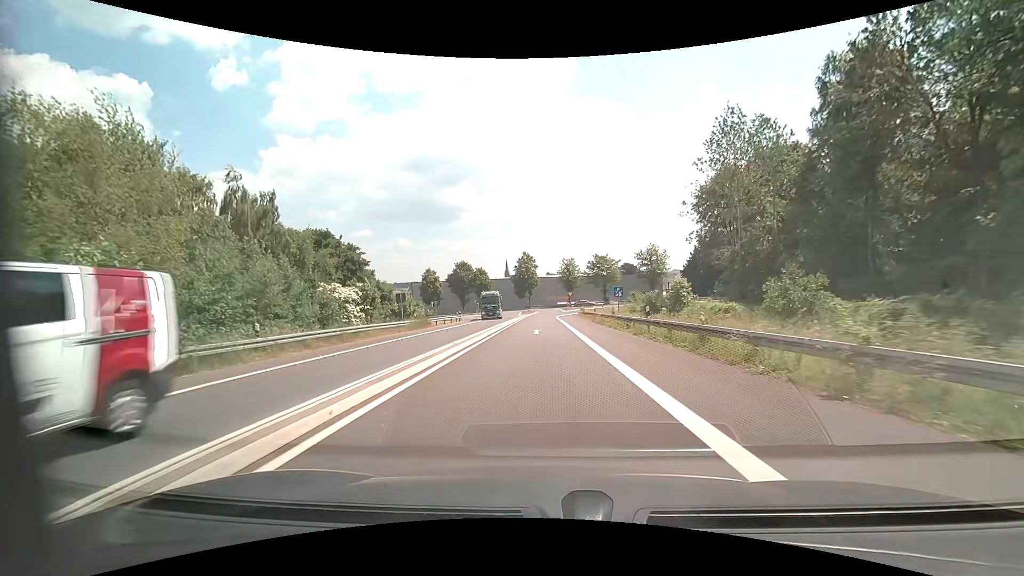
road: motorway_link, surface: asphalt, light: Day
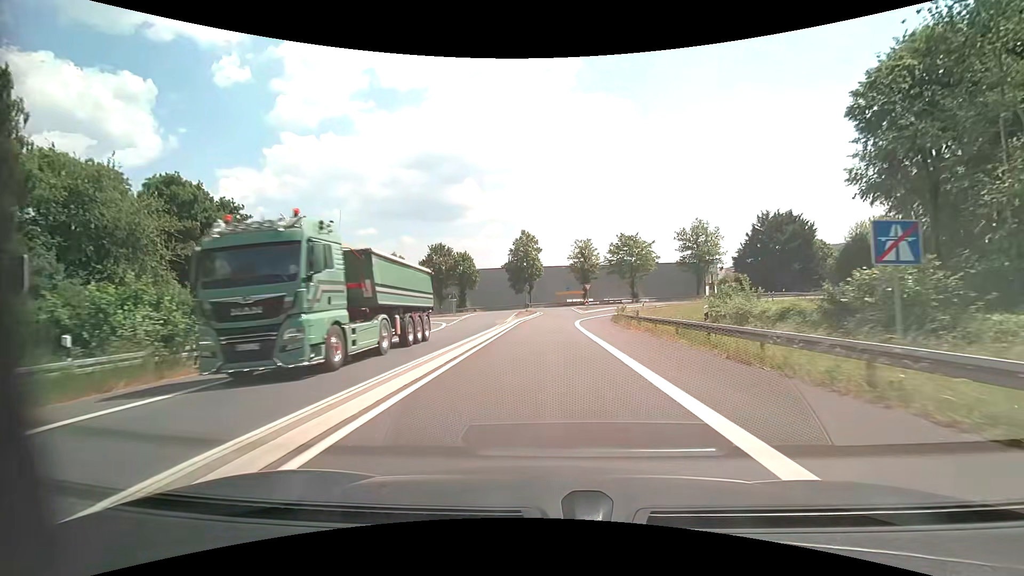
(-0.3, +31.7) m; 0°
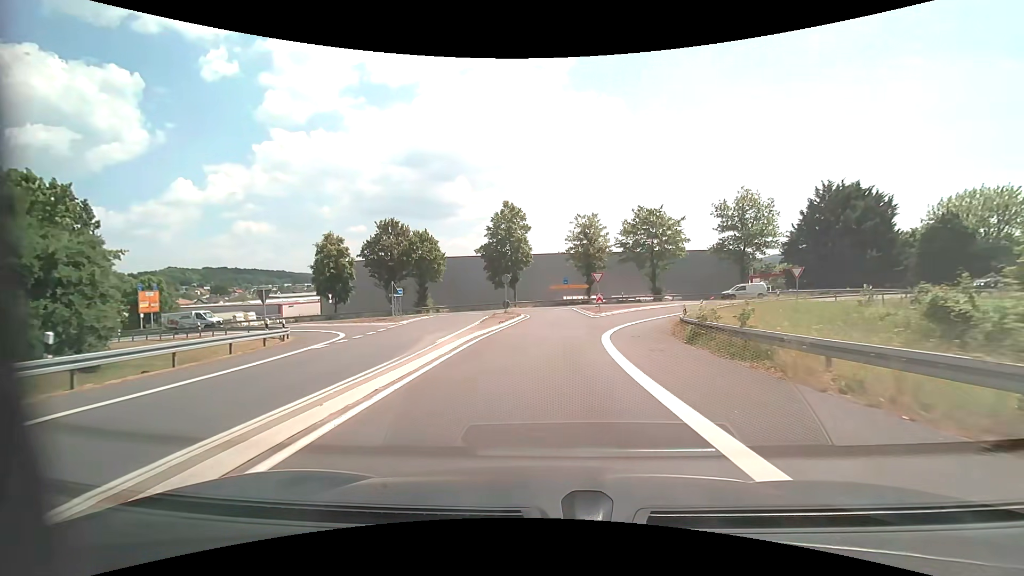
(+0.2, +23.3) m; +1°
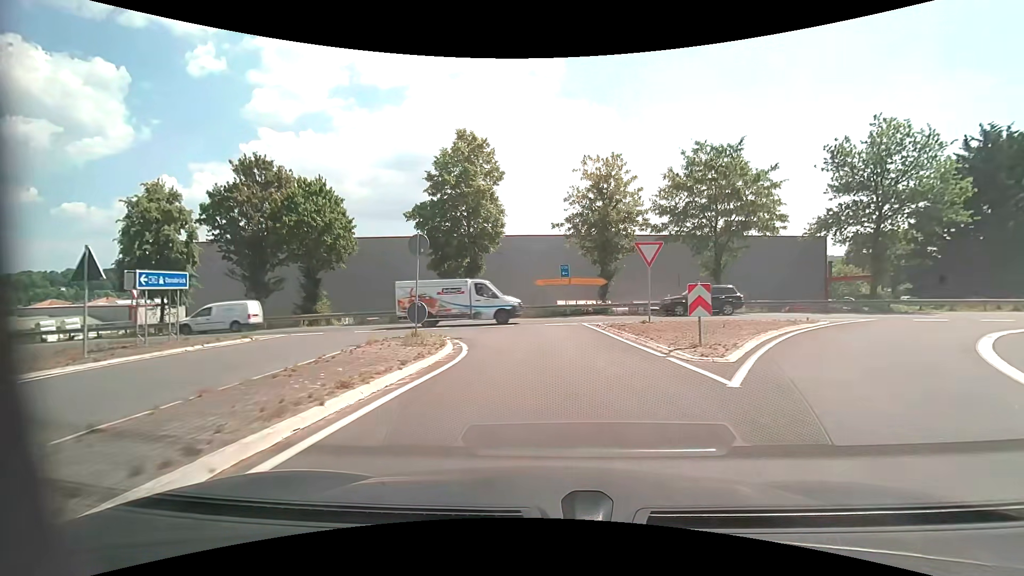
(+0.3, +27.5) m; +1°
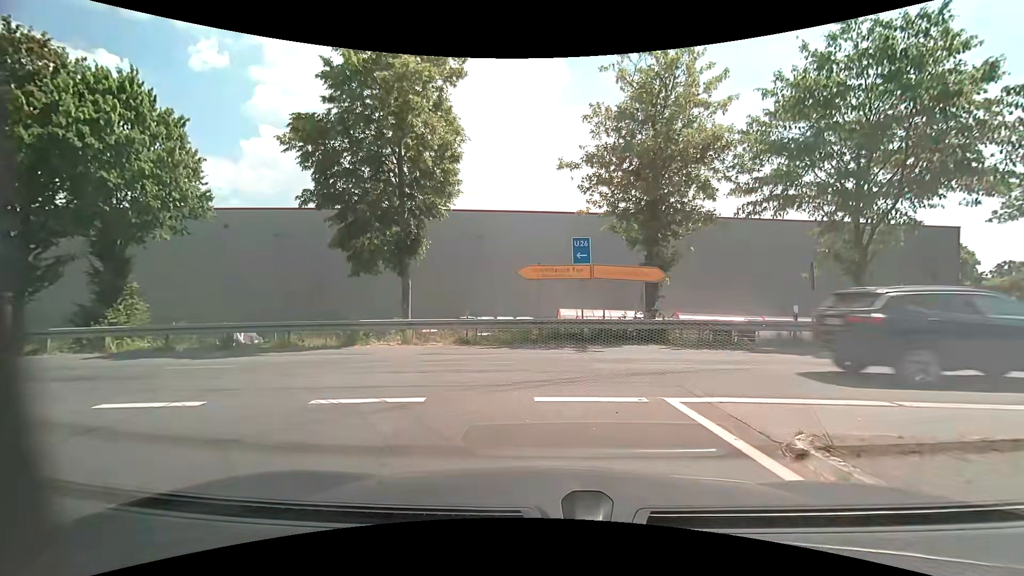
(+0.1, +16.2) m; 0°
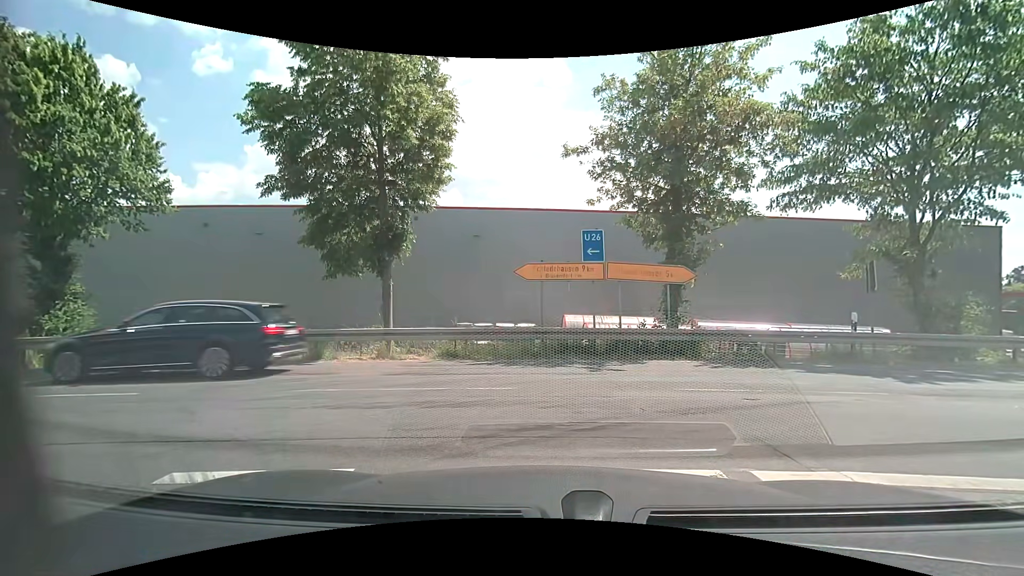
(0.0, +2.6) m; +1°
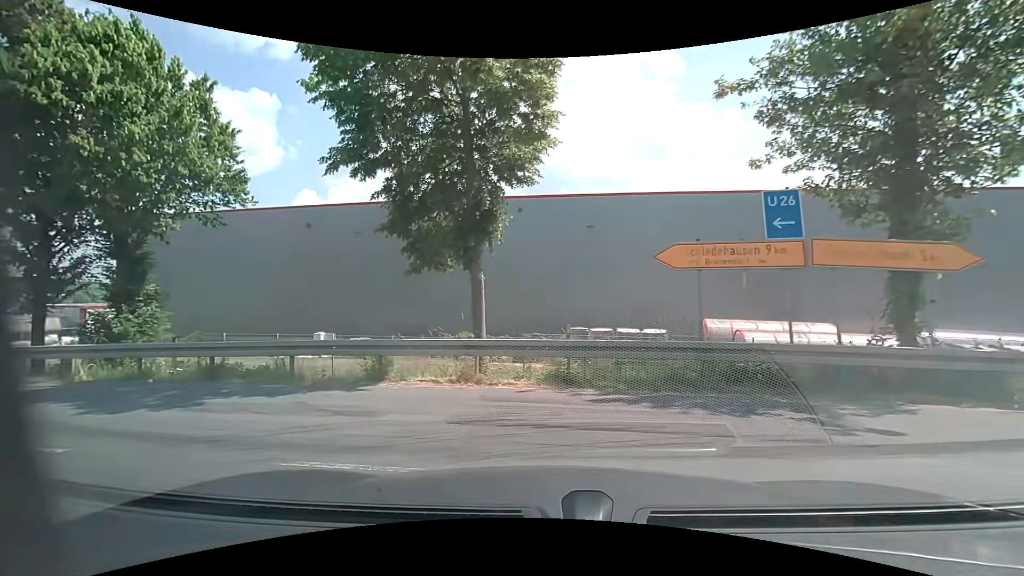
(-0.4, +4.3) m; -14°
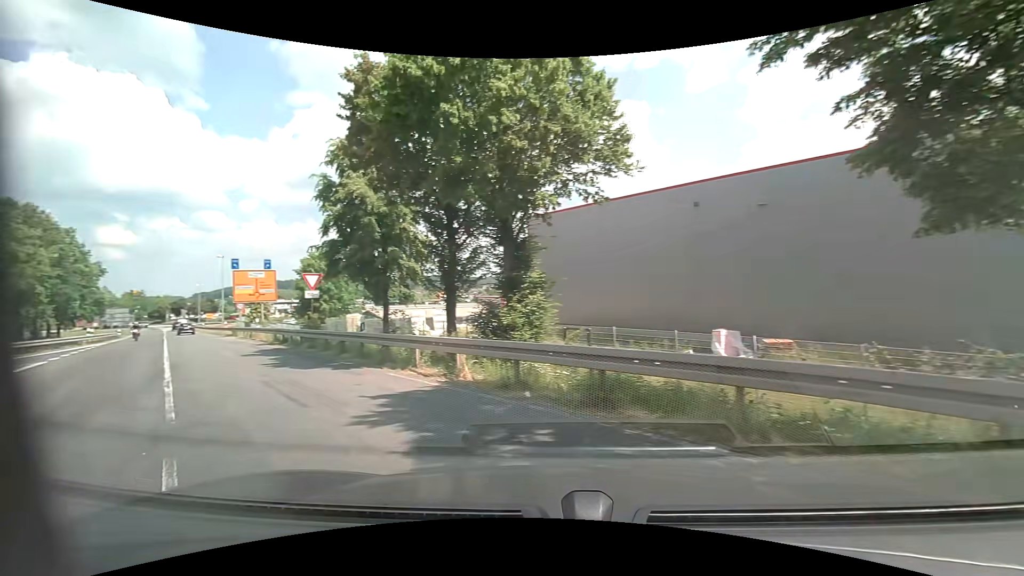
(-1.9, +5.2) m; -41°
(-4, +9) (-10, +17) (-16, +25) (-23, +32) (-29, +40) (-35, +48) (-42, +56) (-48, +63) (-54, +71) (-61, +79) m
